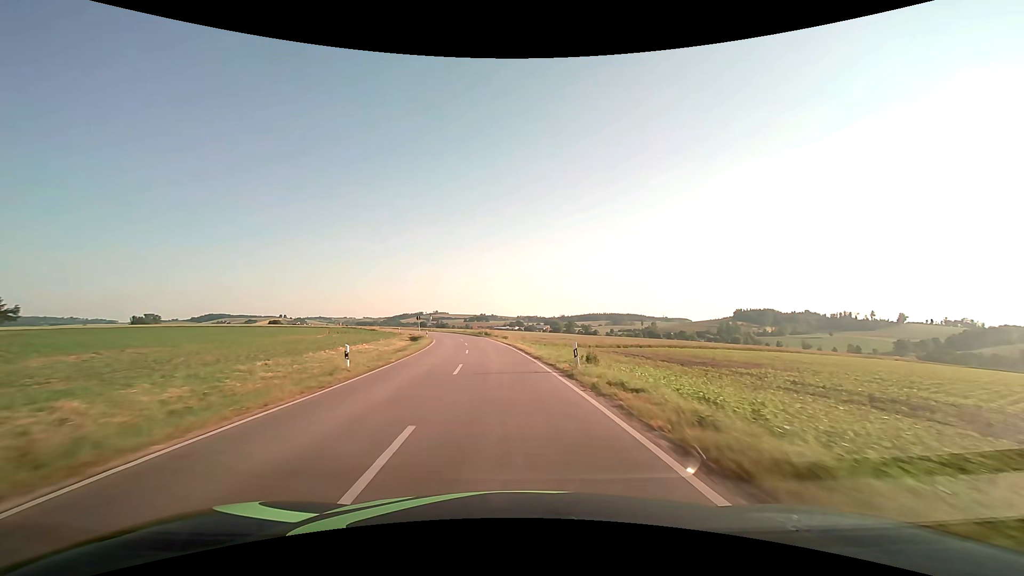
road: secondary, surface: asphalt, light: Day
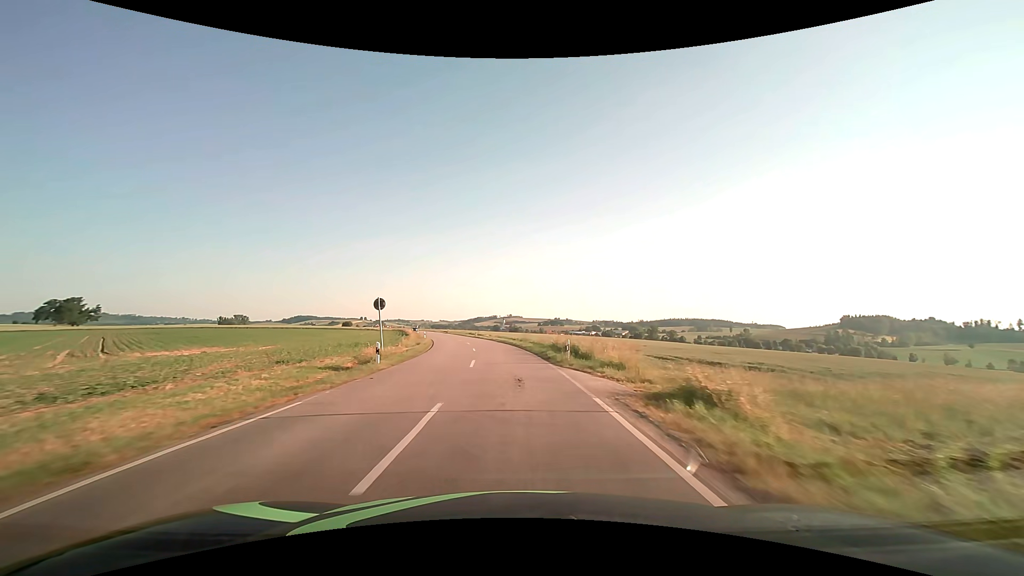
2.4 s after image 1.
(-3.5, +46.7) m; -9°
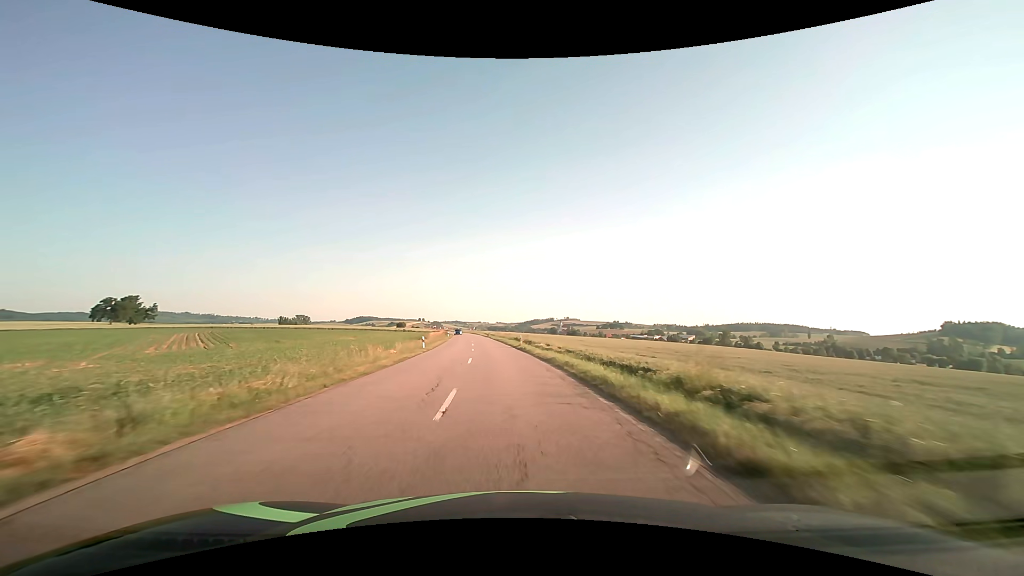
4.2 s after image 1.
(-1.8, +35.0) m; -6°
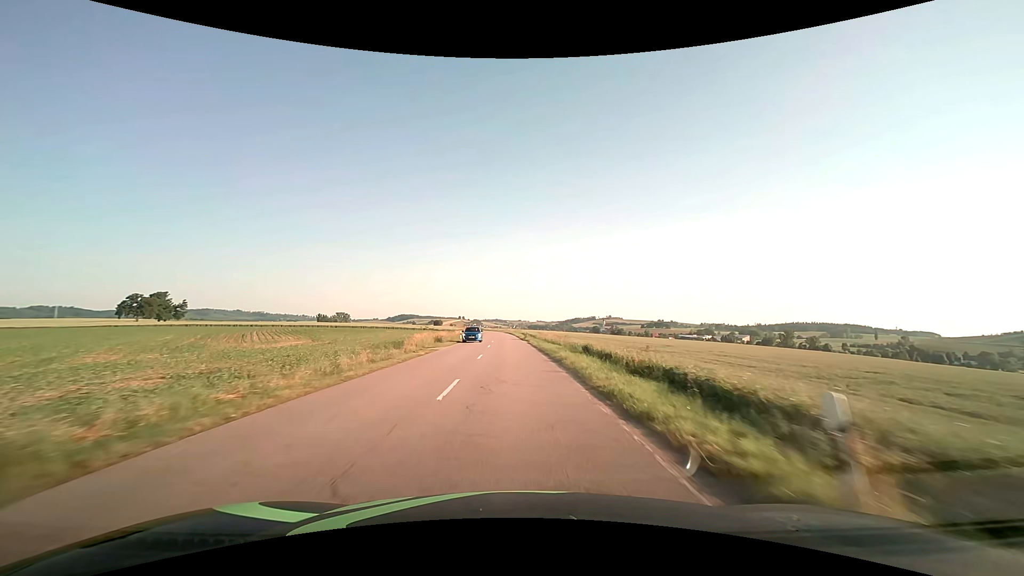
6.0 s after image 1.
(-1.7, +35.1) m; -5°
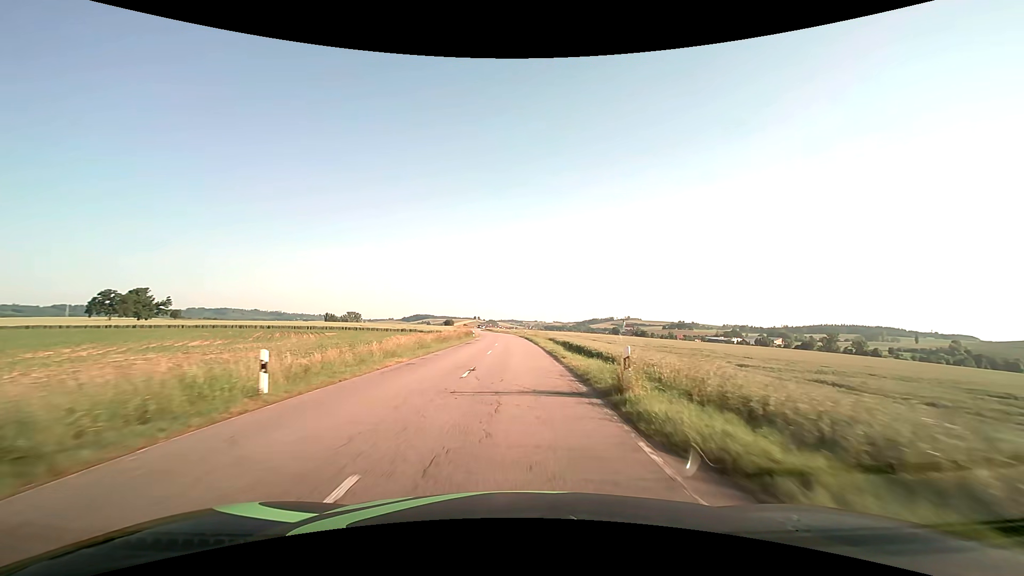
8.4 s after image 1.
(-0.9, +45.5) m; -2°
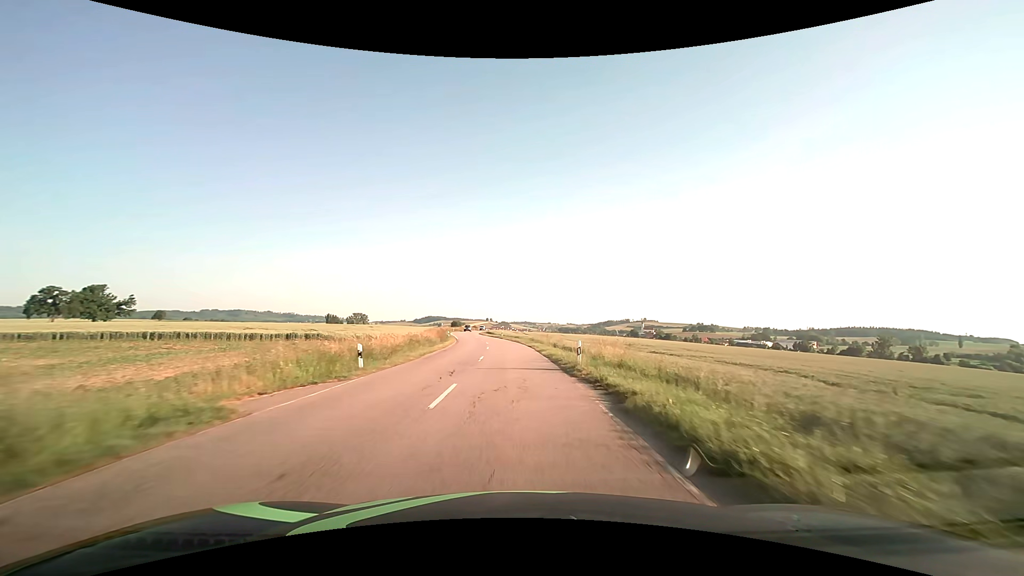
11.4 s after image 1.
(-0.5, +54.2) m; -1°
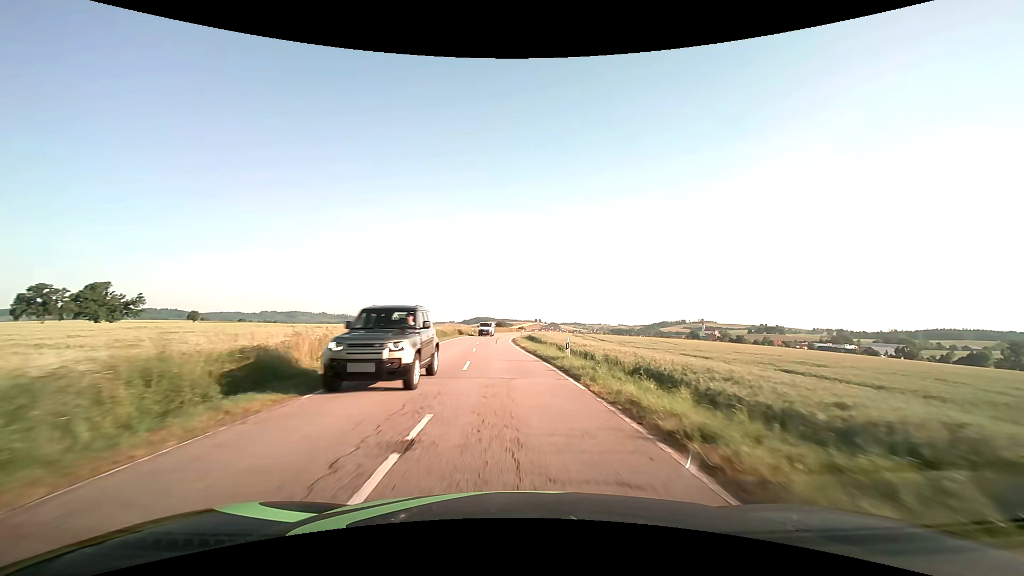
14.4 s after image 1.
(-2.2, +54.4) m; -5°
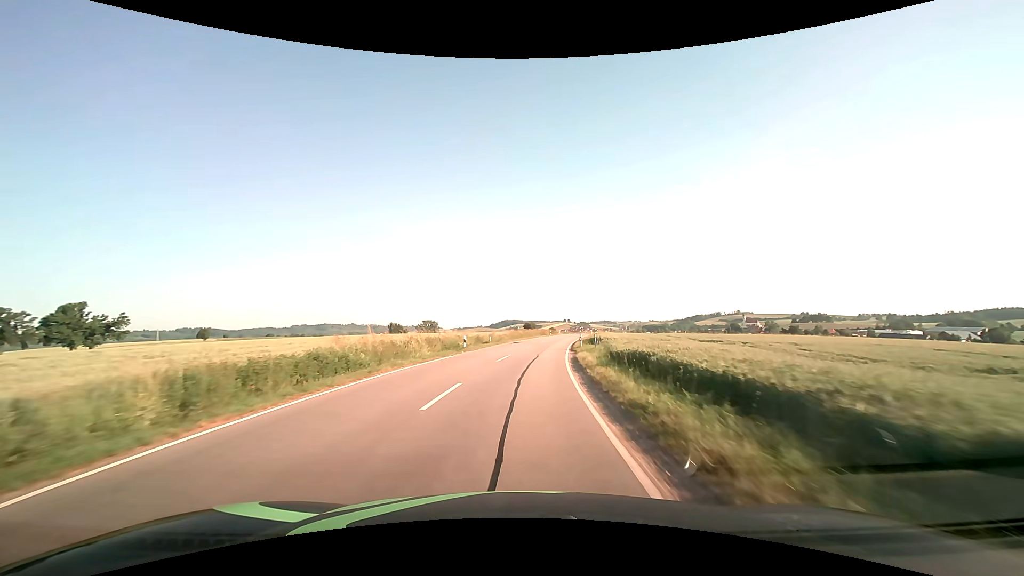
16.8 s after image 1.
(-1.6, +43.2) m; -3°
(0, +10) (0, +20) (+1, +30) (+2, +40) (+4, +50) (+5, +60) (+7, +70) (+8, +79) (+10, +89) (+11, +99) m
